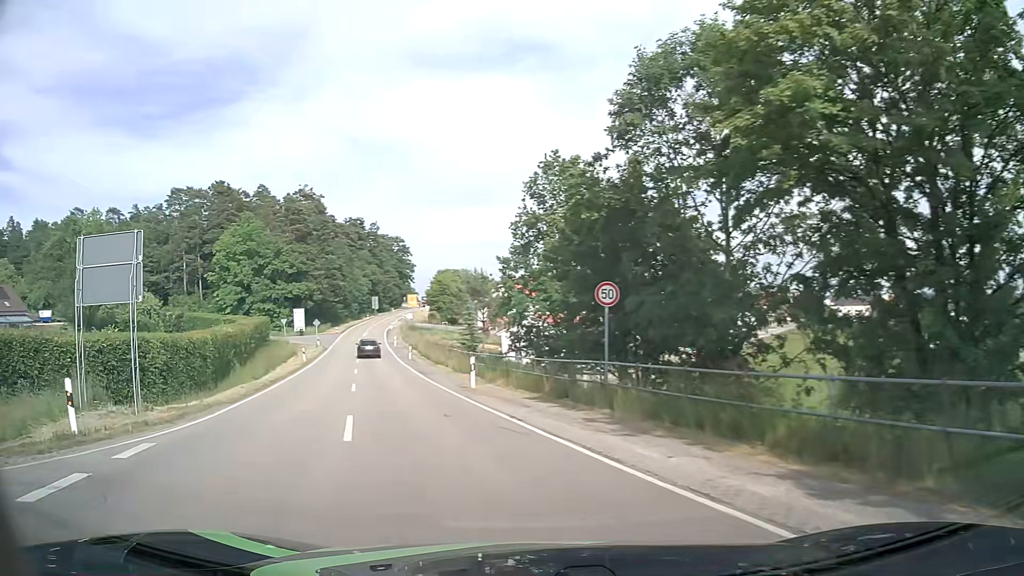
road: secondary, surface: asphalt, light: Day
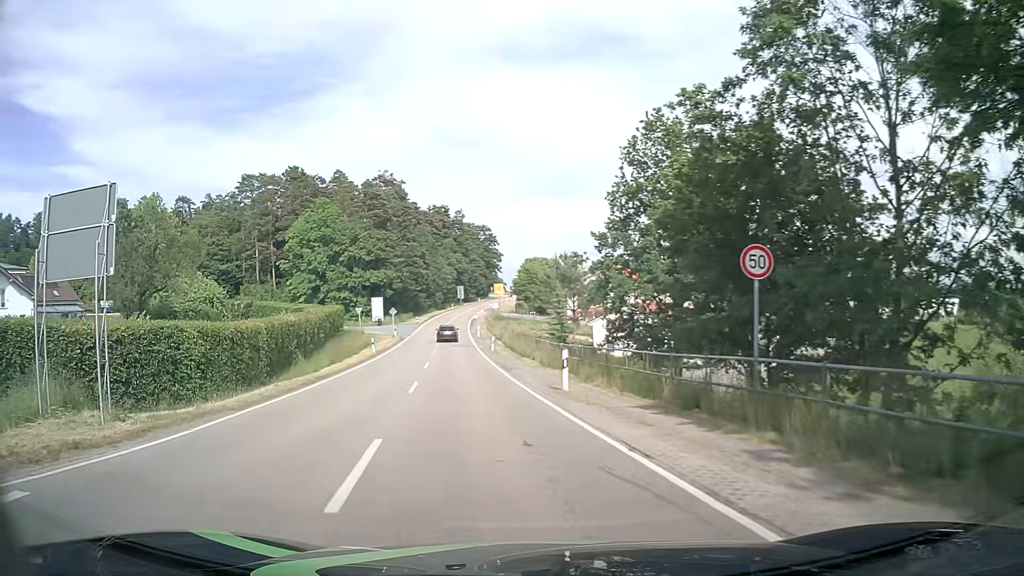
(-0.5, +5.2) m; -9°
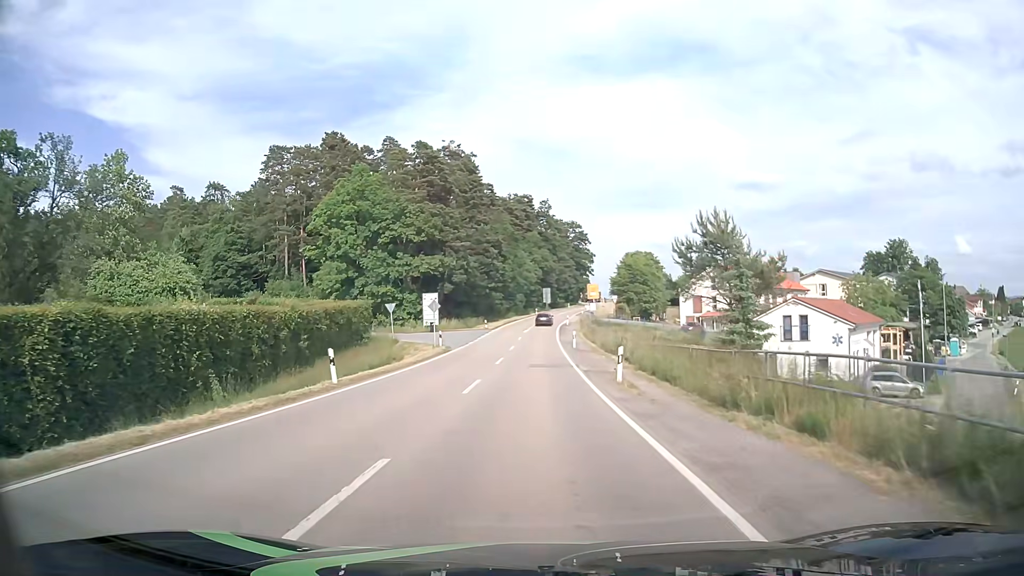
(-2.8, +26.5) m; -8°
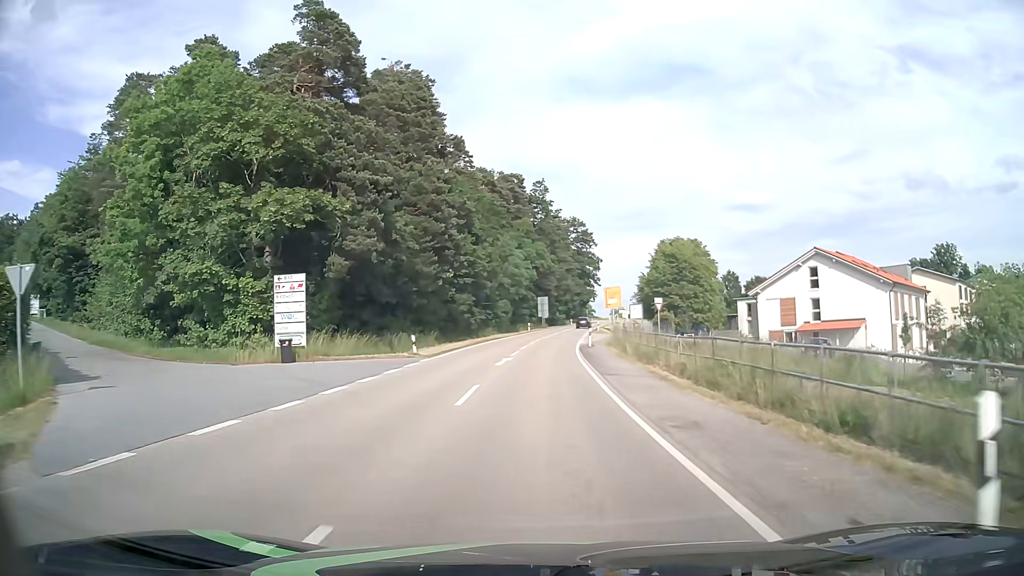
(0.0, +38.9) m; +1°
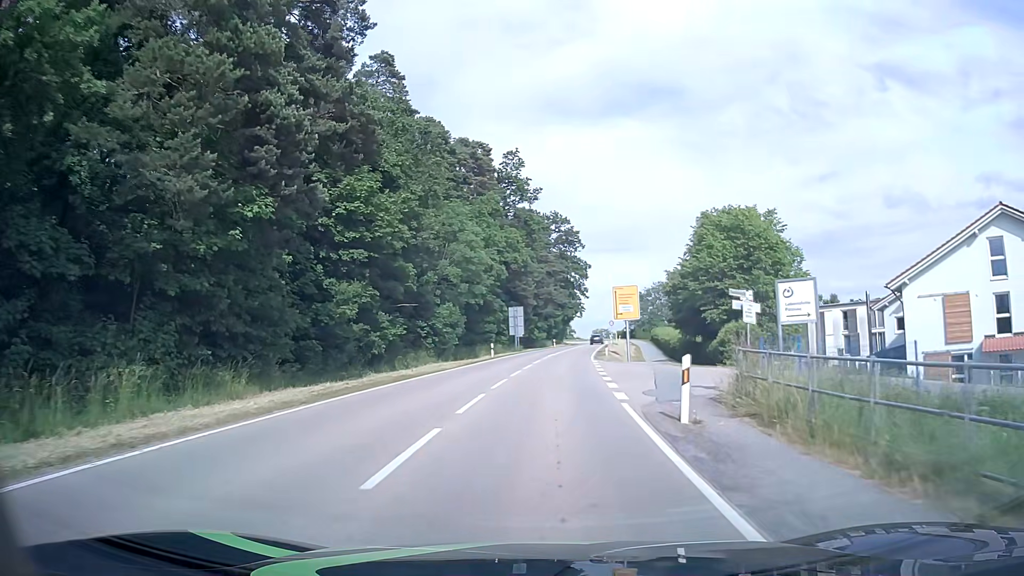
(+0.5, +30.3) m; +2°
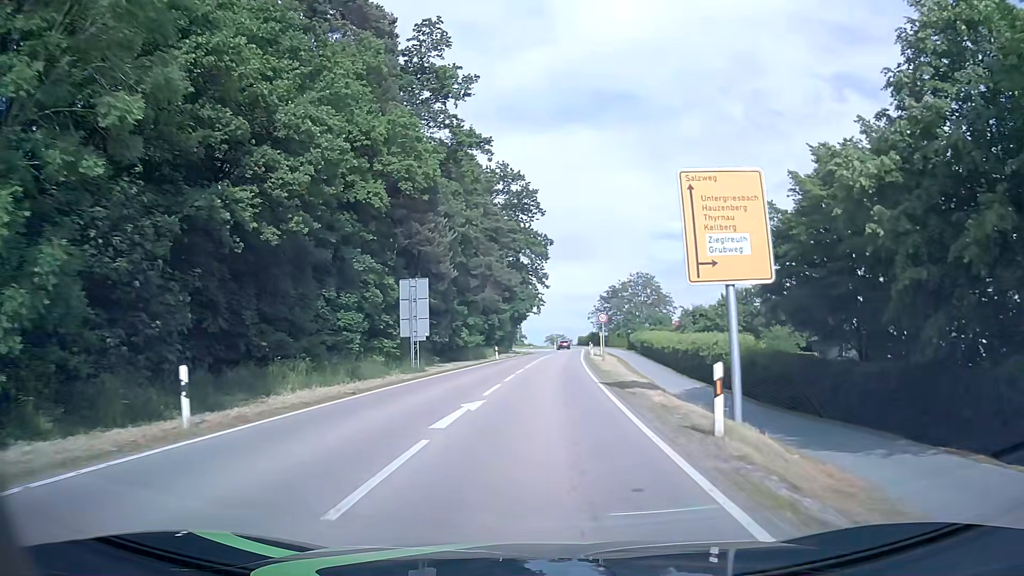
(+1.6, +37.2) m; +4°
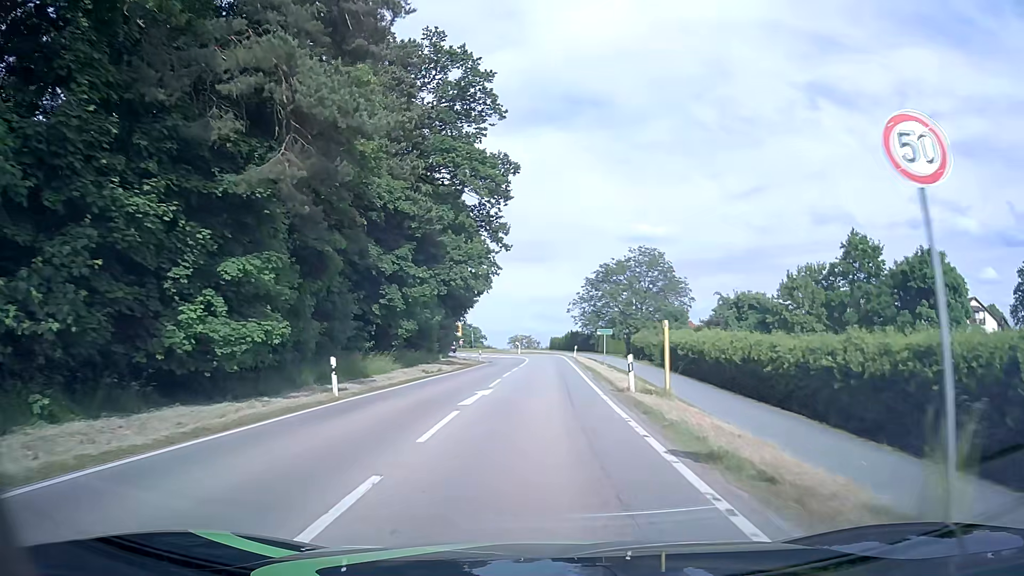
(+1.0, +37.7) m; +3°
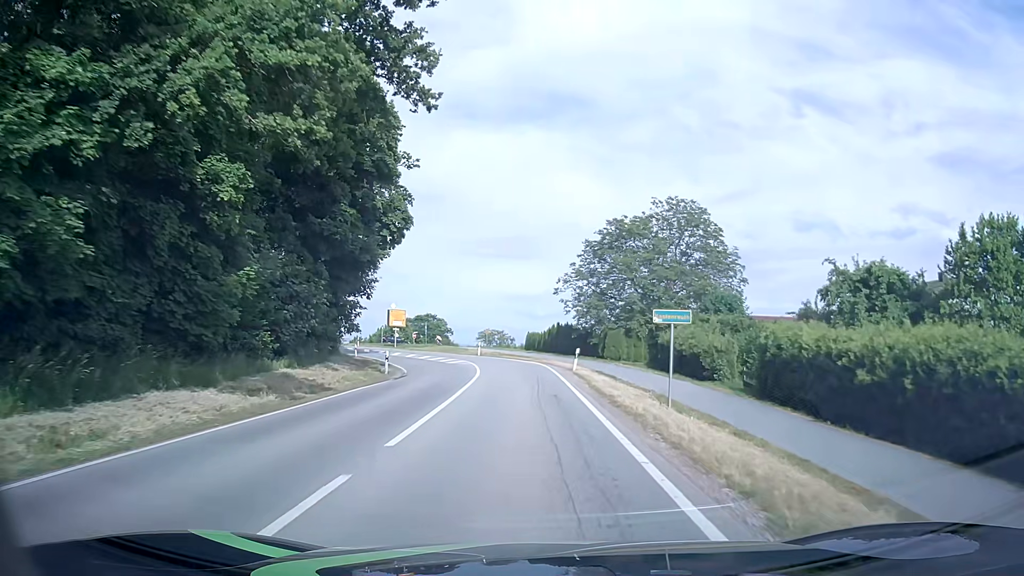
(+0.7, +30.4) m; +2°
(0, +10) (0, +20) (-1, +30) (-2, +40) (-4, +50) (-8, +59) (-13, +67) (-20, +75) (-27, +82) (-36, +87) m
